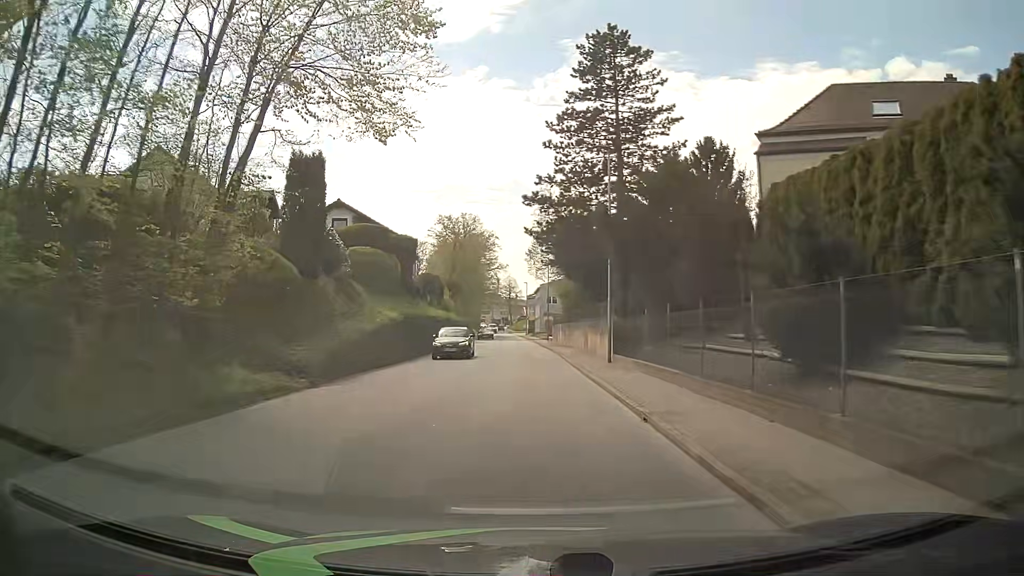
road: tertiary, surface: asphalt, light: Day
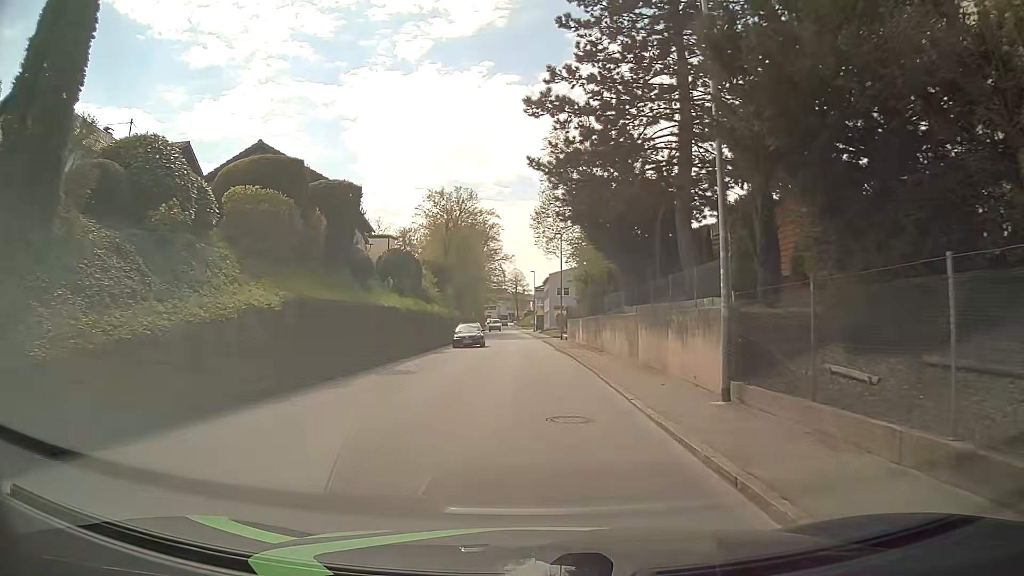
(-0.1, +14.4) m; -1°
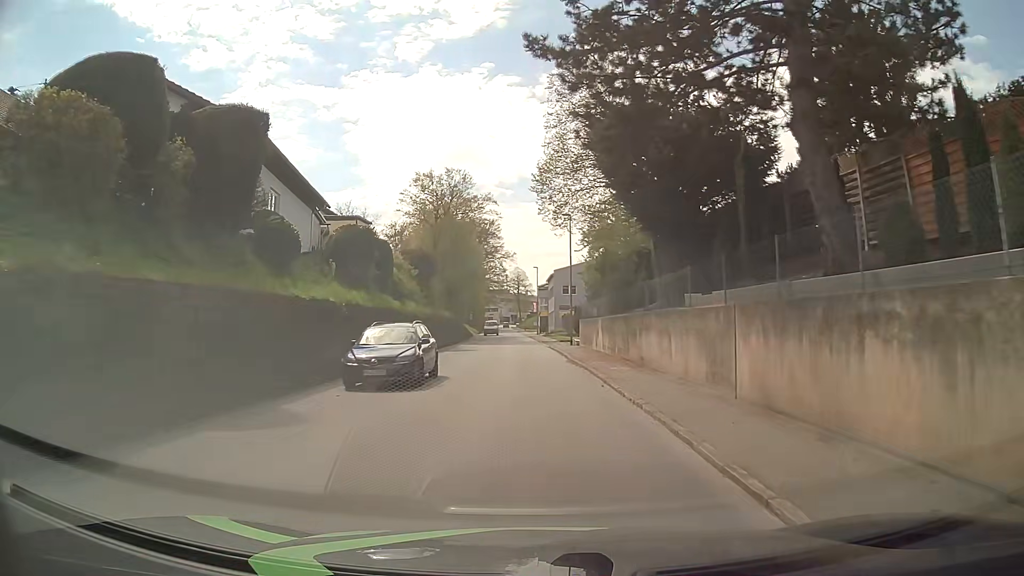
(0.0, +9.6) m; 0°
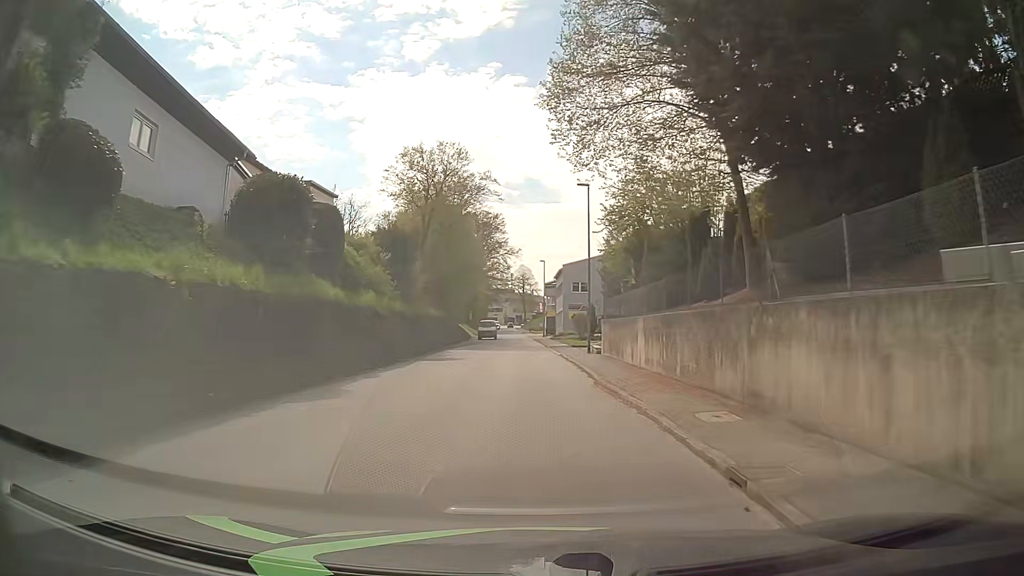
(-0.1, +9.6) m; -1°
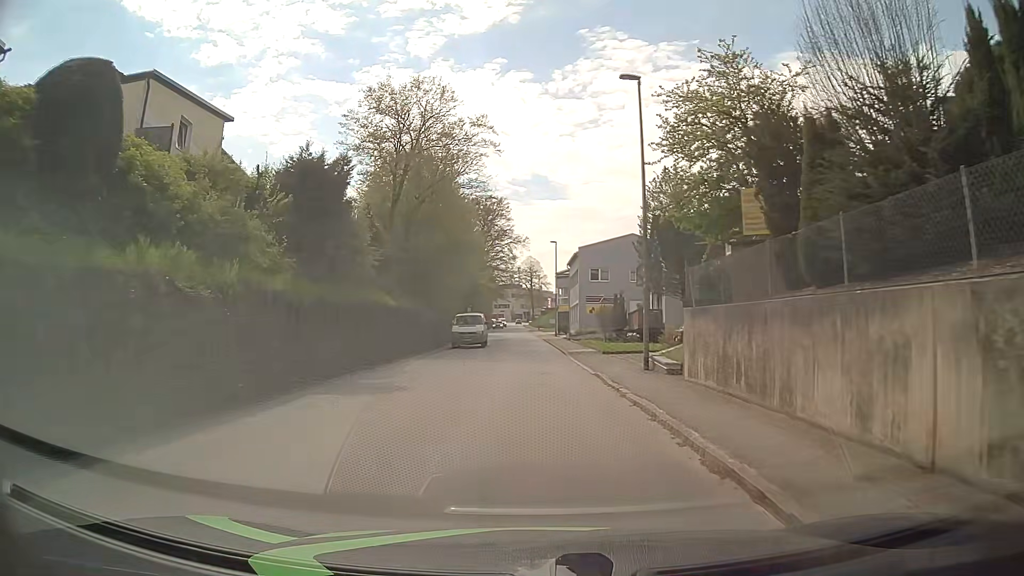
(-0.1, +14.4) m; -1°
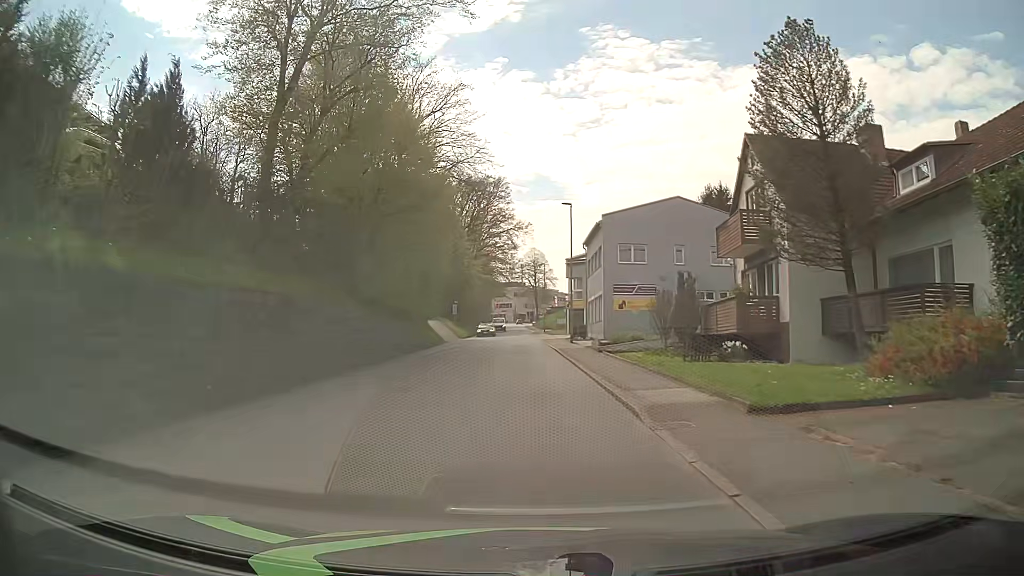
(0.0, +19.1) m; 0°
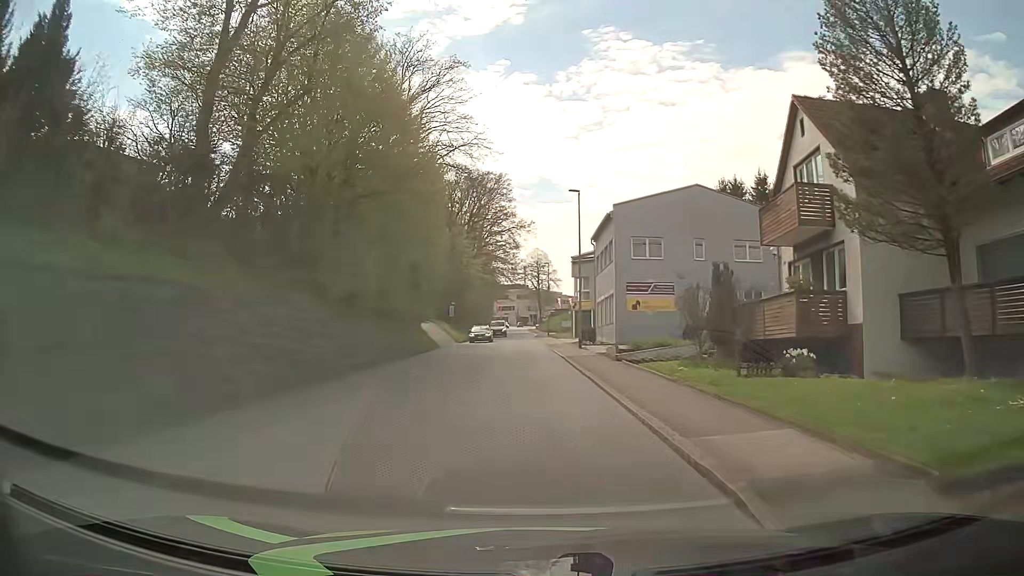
(0.0, +4.8) m; 0°
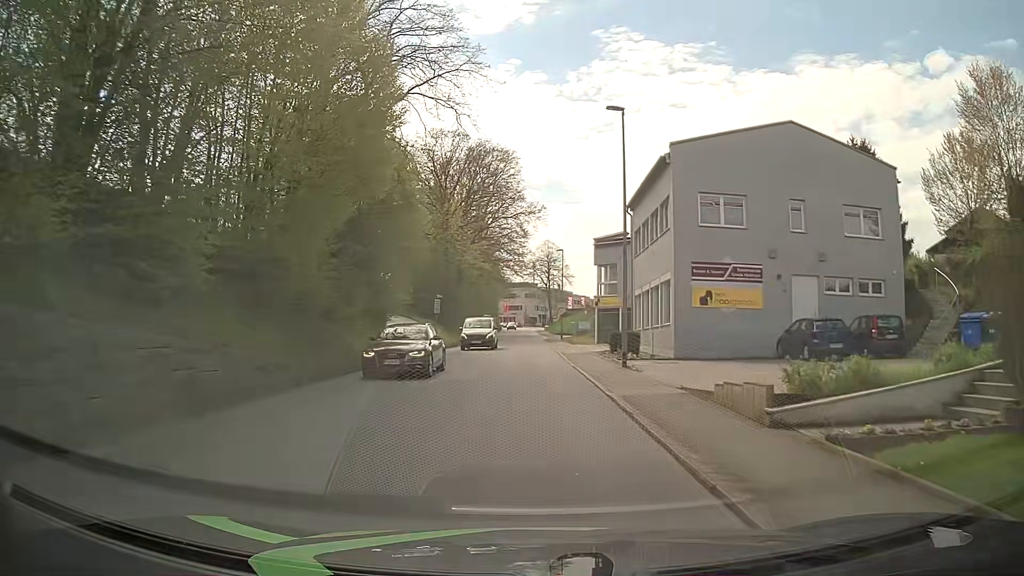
(-0.1, +14.3) m; 0°
